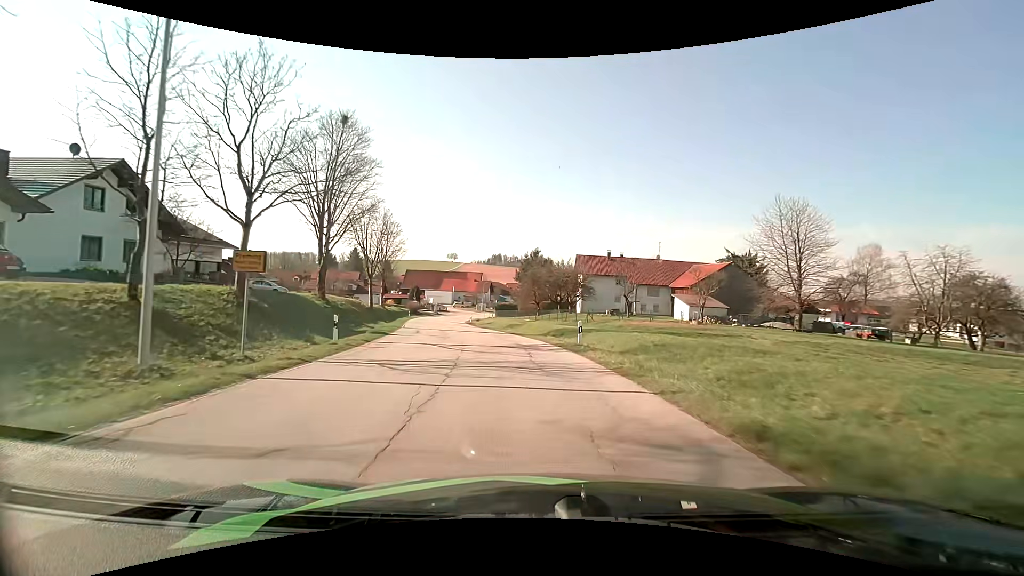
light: Day
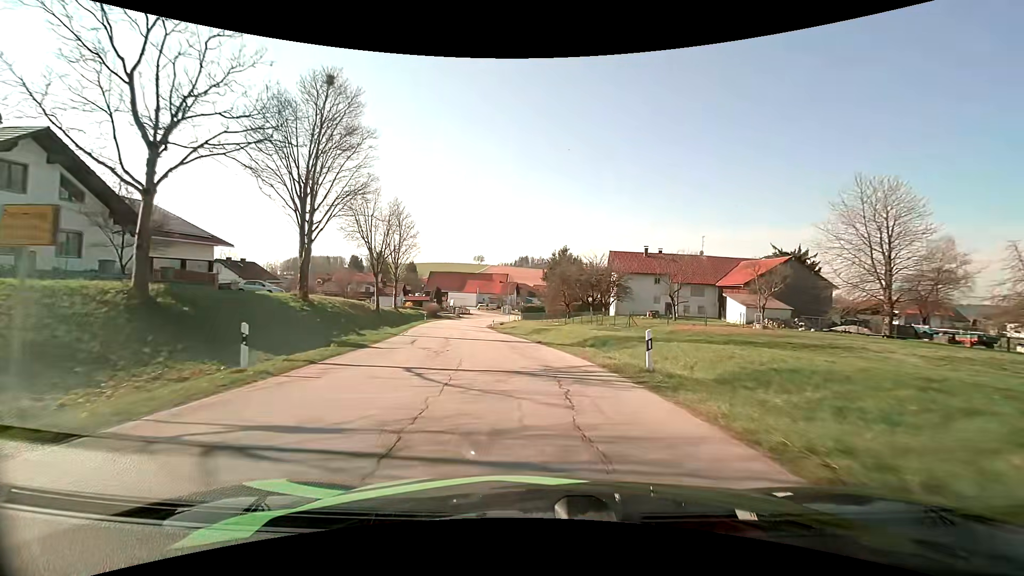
(-0.2, +7.2) m; -3°
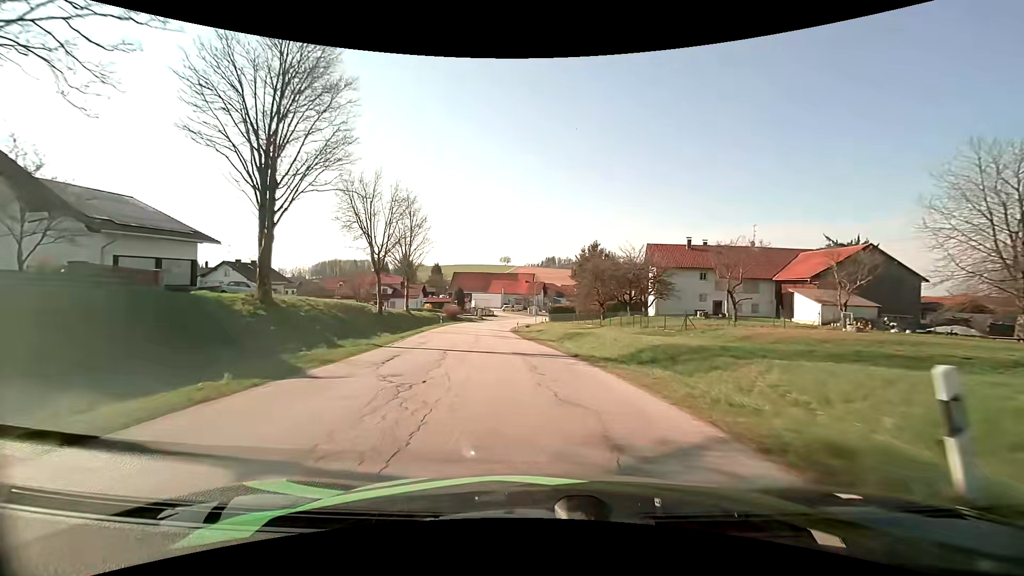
(-0.2, +7.3) m; -3°
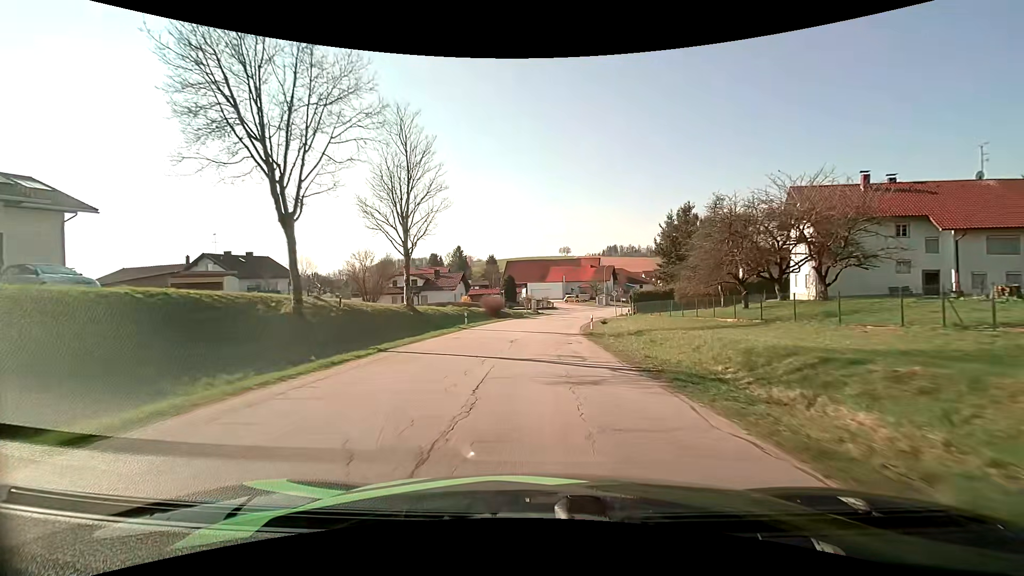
(-1.7, +22.3) m; -8°
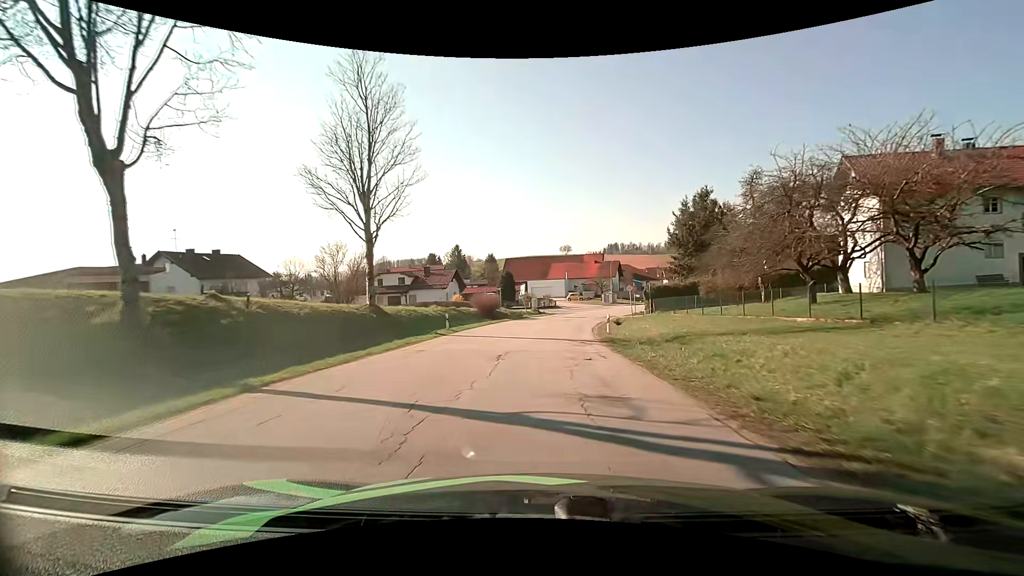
(0.0, +7.5) m; 0°
